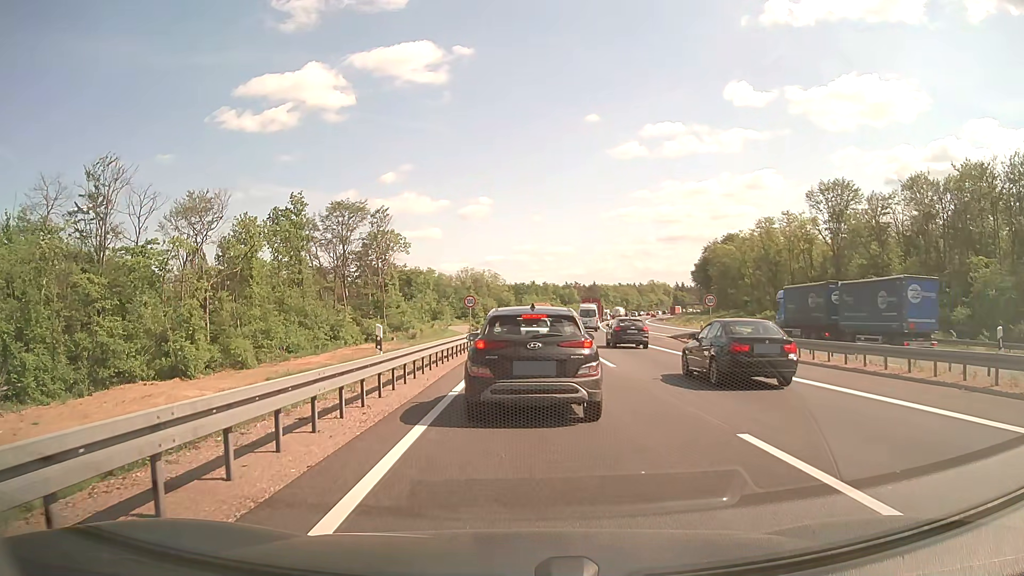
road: motorway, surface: asphalt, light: Day
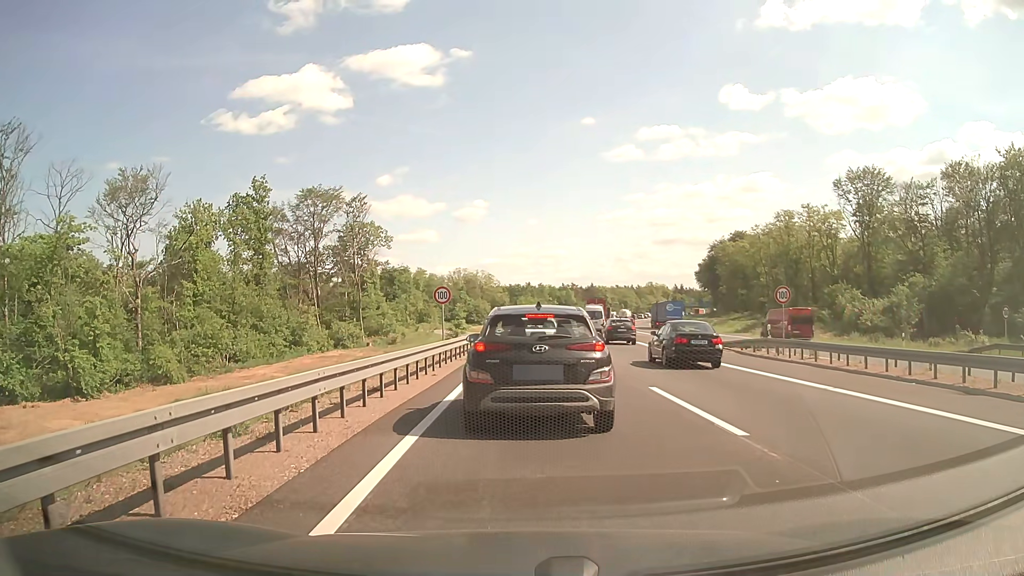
(+0.1, +11.7) m; +1°
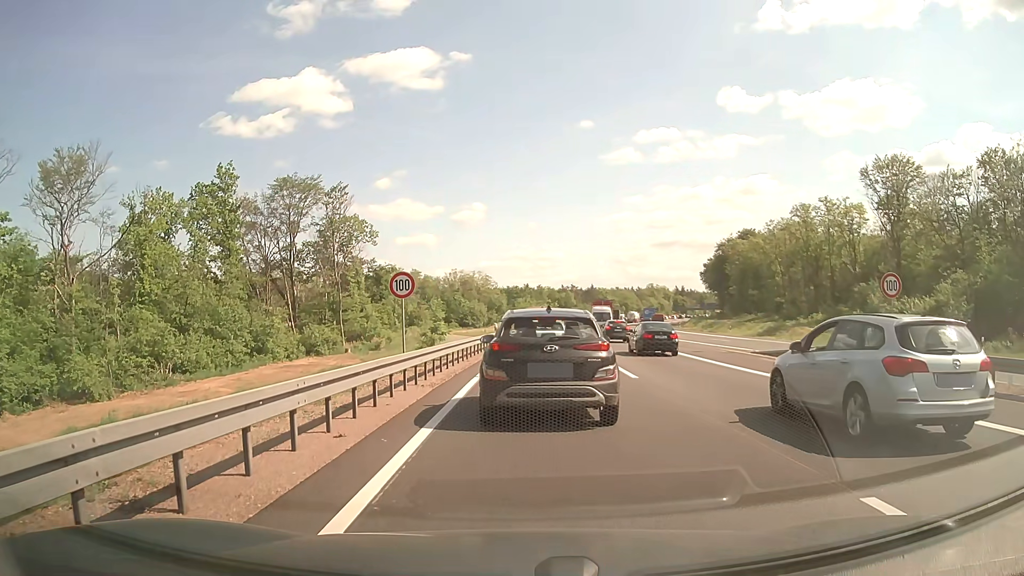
(0.0, +9.2) m; +1°
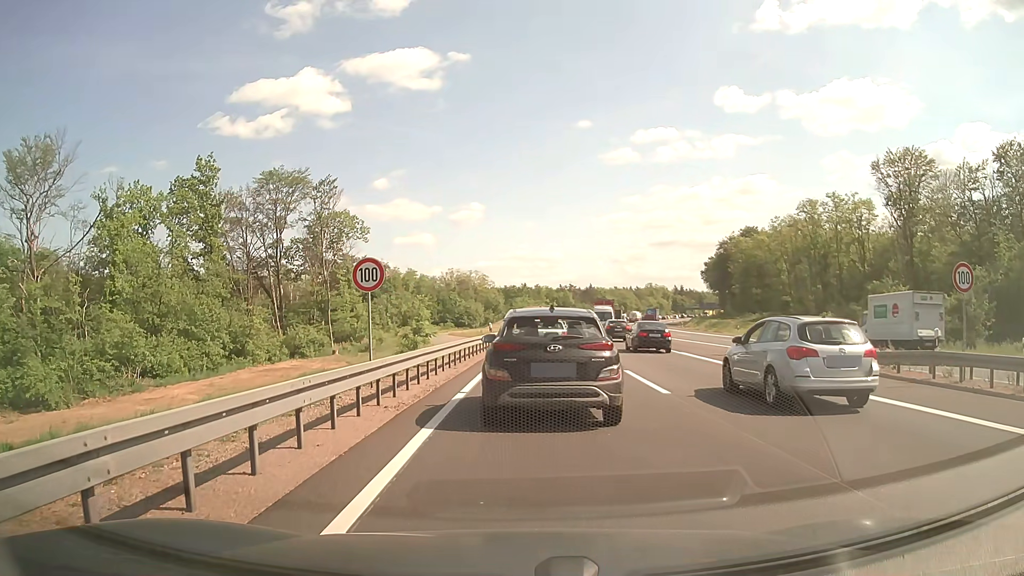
(0.0, +3.9) m; 0°
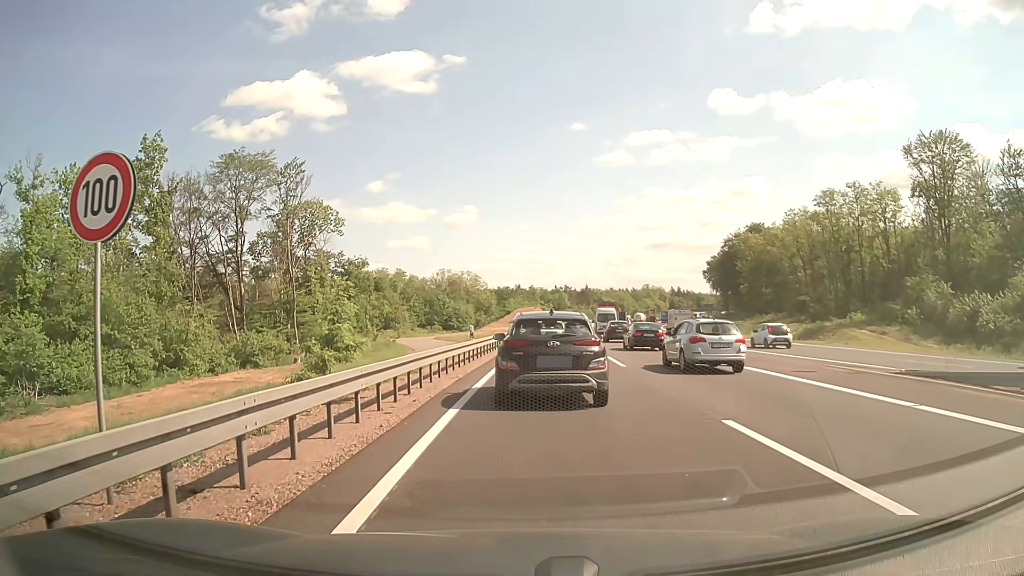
(0.0, +9.9) m; 0°
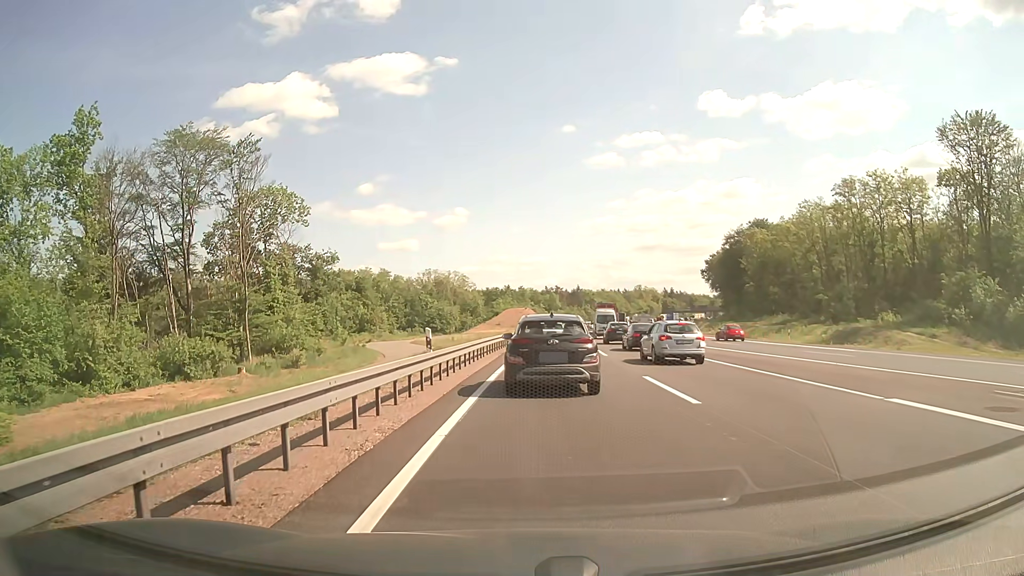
(0.0, +9.9) m; +1°
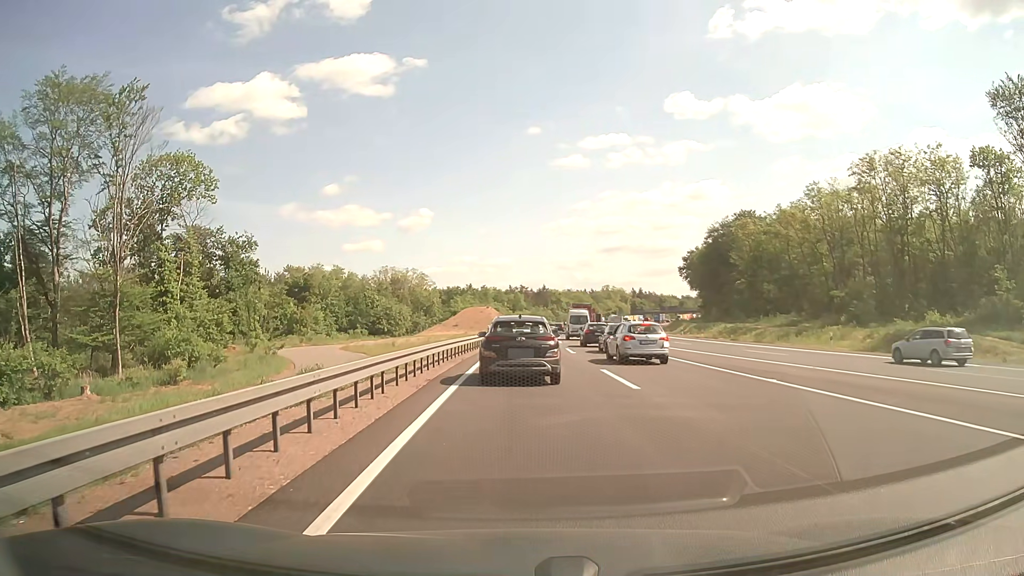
(+0.4, +15.4) m; +3°
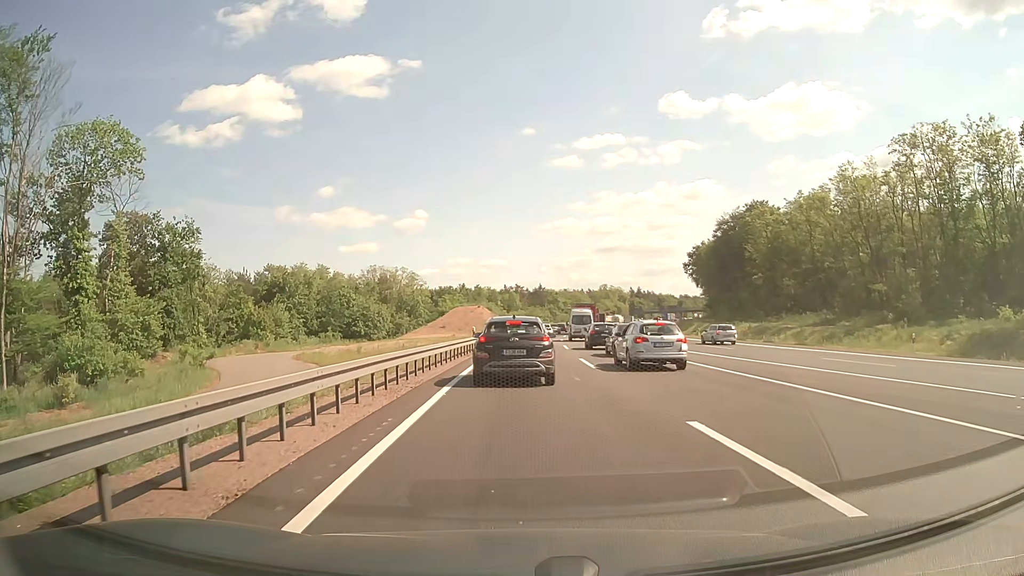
(+0.1, +11.3) m; 0°
(0, +10) (0, +20) (0, +30) (0, +40) (+1, +50) (+1, +60) (+2, +70) (+3, +80) (+3, +90) (+5, +100) m
